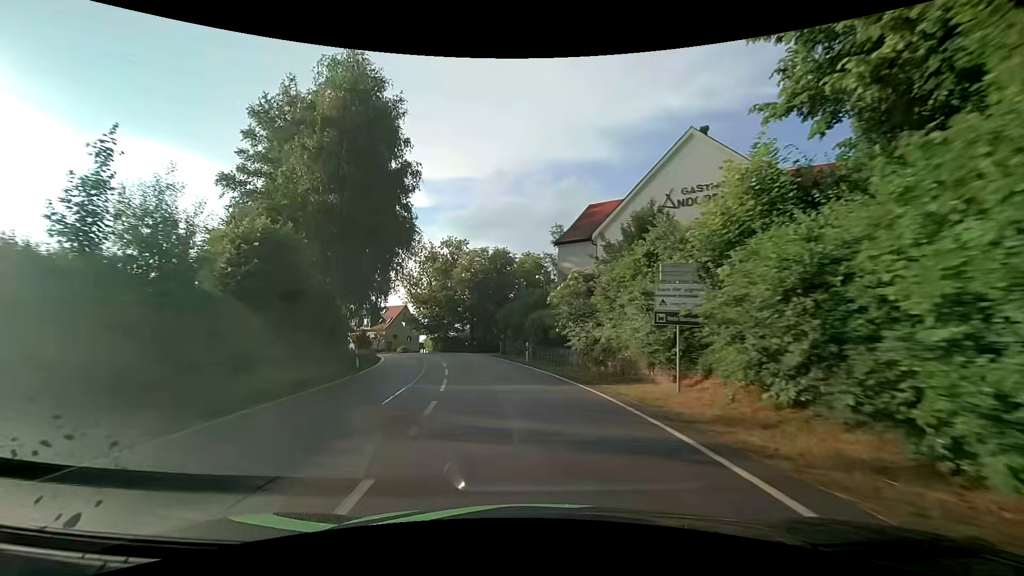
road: tertiary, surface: asphalt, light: Day
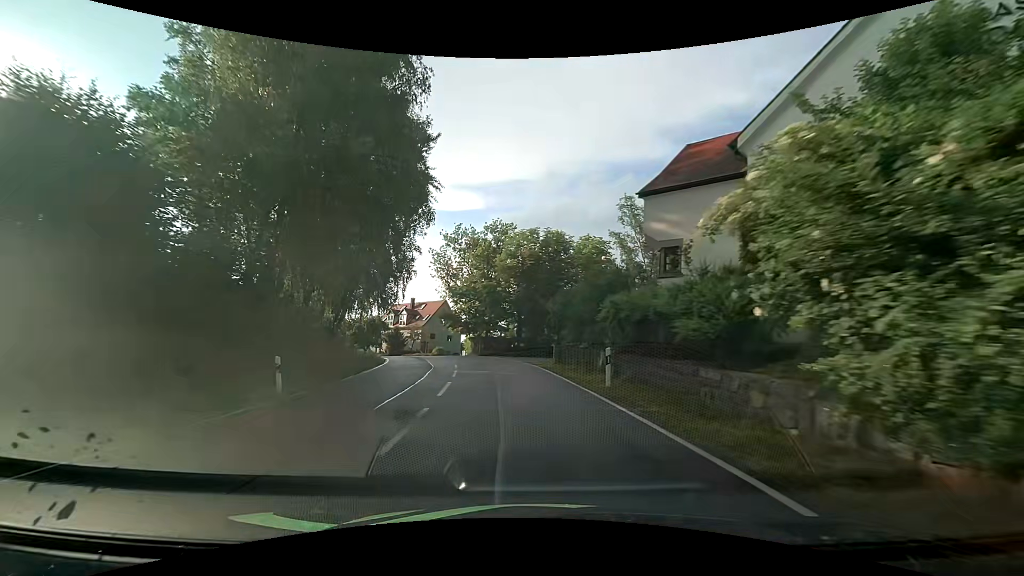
(-0.7, +13.8) m; -6°
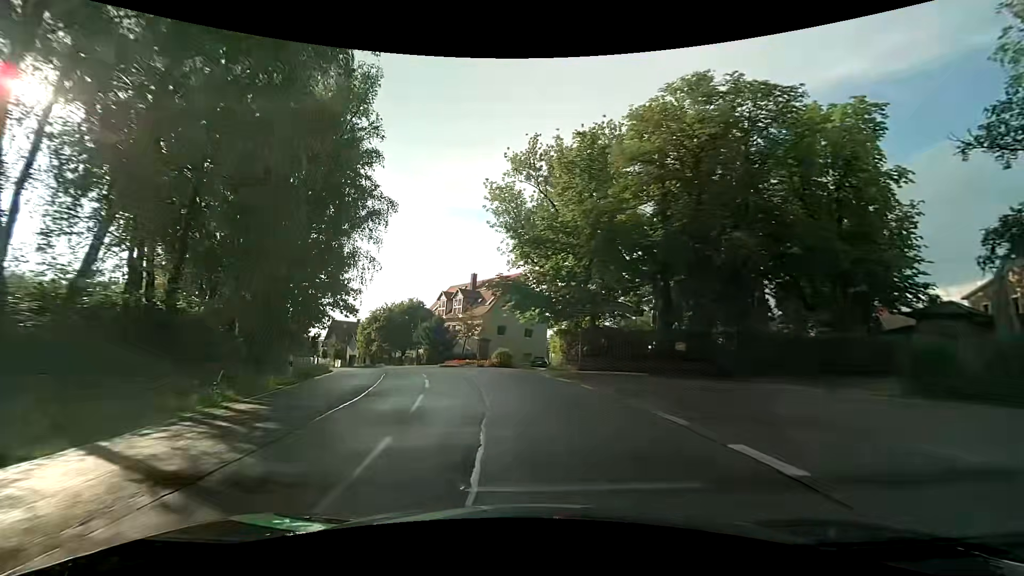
(-3.3, +33.8) m; -11°
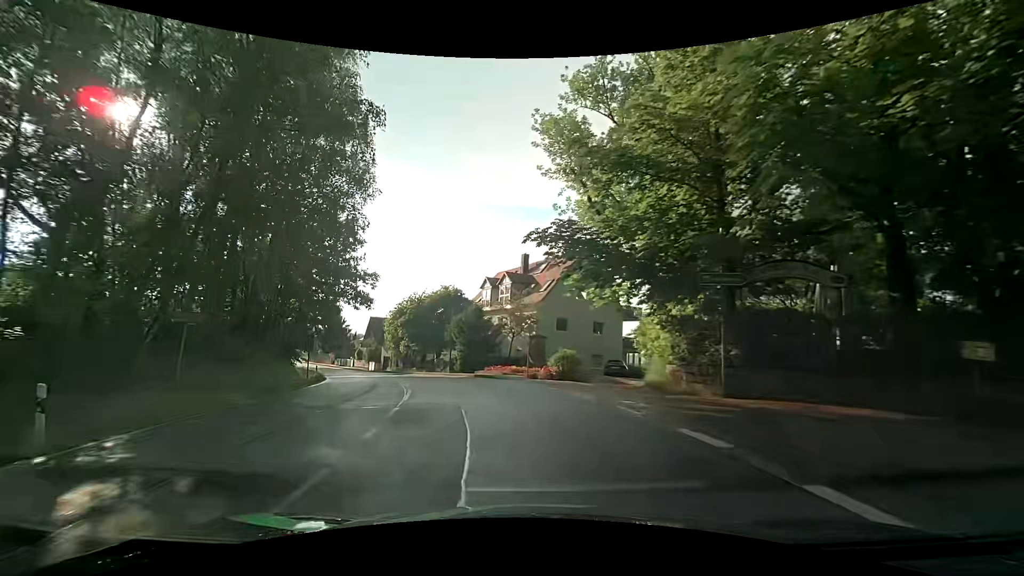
(-0.7, +13.4) m; -6°
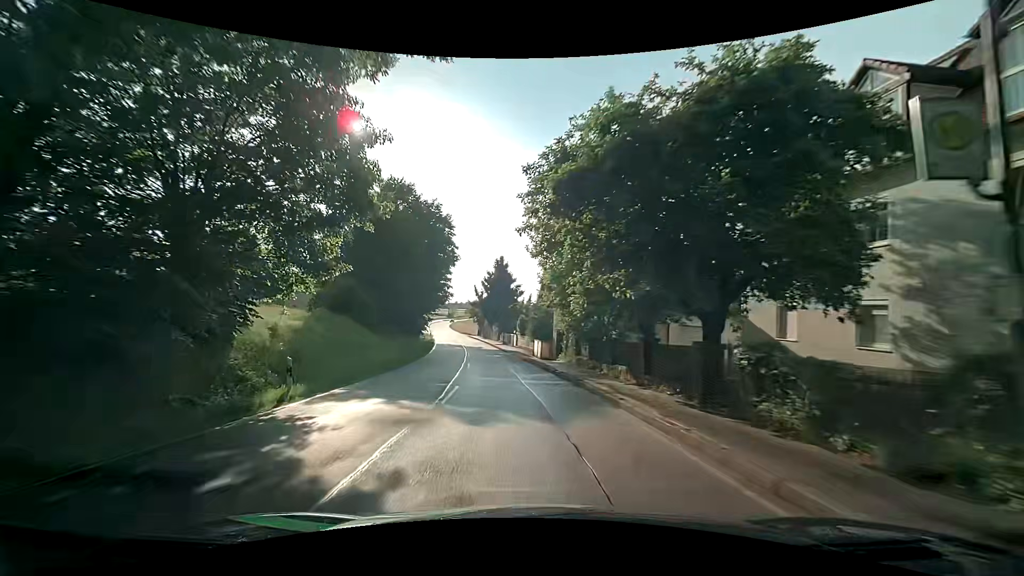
(-7.8, +34.0) m; -24°
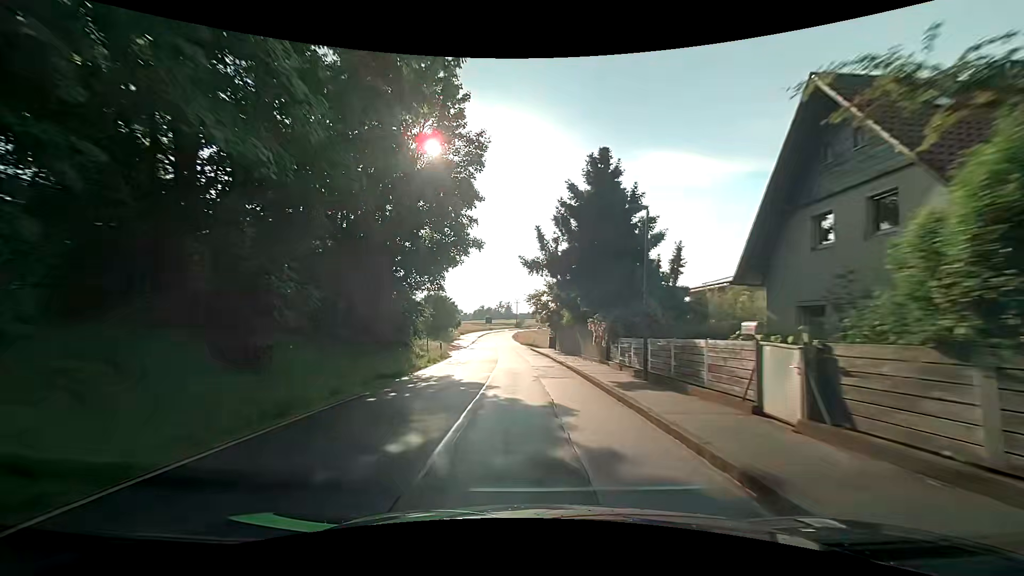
(-3.5, +40.4) m; -8°
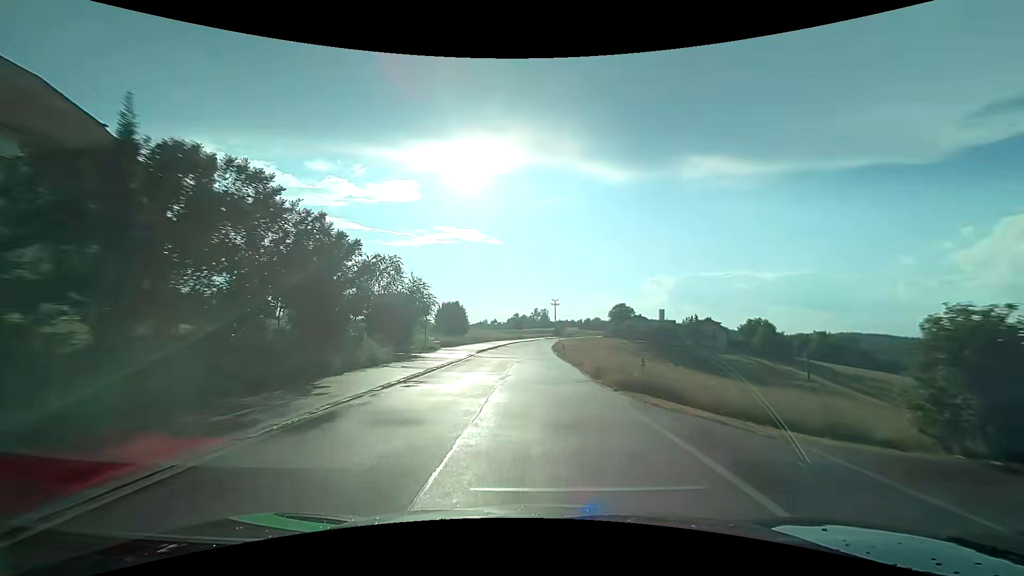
(-2.2, +44.4) m; -5°
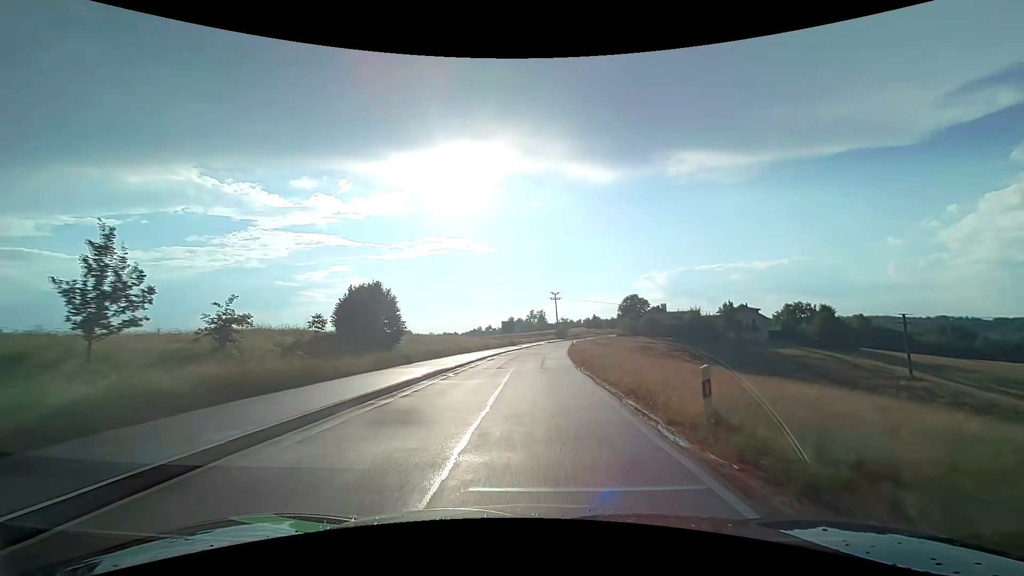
(+0.3, +35.5) m; +1°
(0, +10) (0, +20) (0, +30) (+1, +40) (+1, +50) (+2, +60) (+3, +70) (+4, +80) (+5, +90) (+7, +100) m
